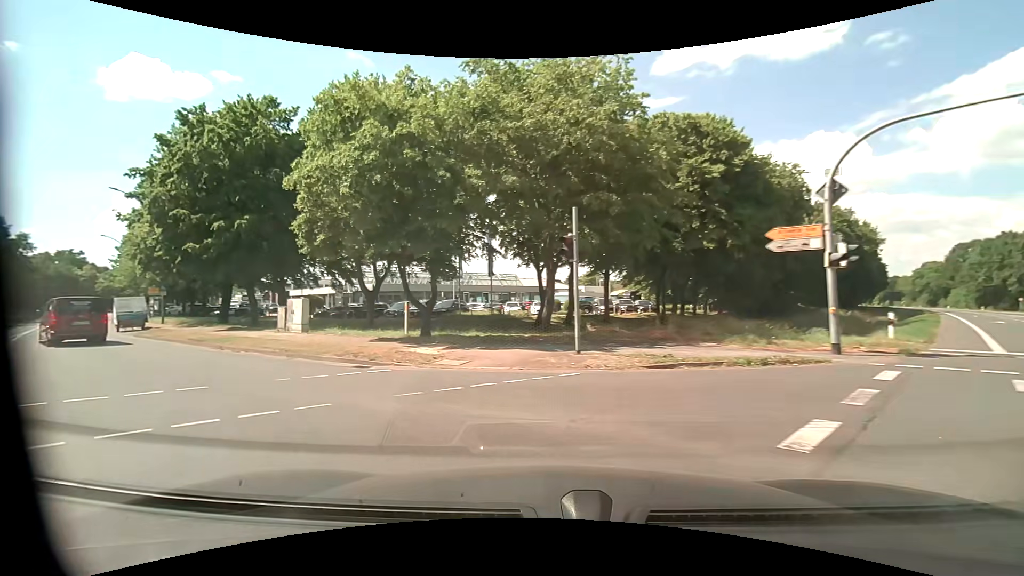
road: tertiary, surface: asphalt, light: Day
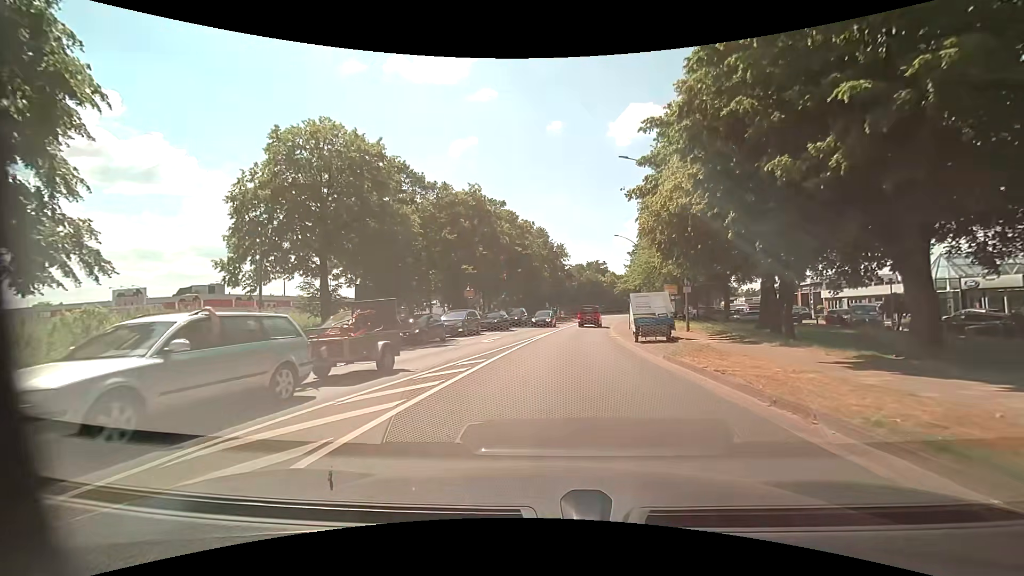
(-11.0, +13.6) m; -53°
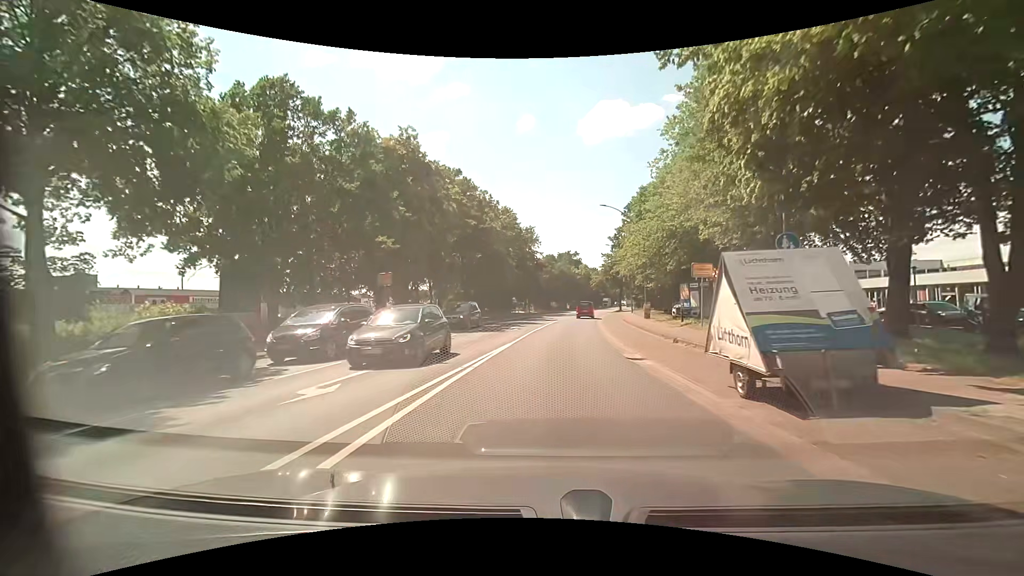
(+0.6, +15.5) m; +4°
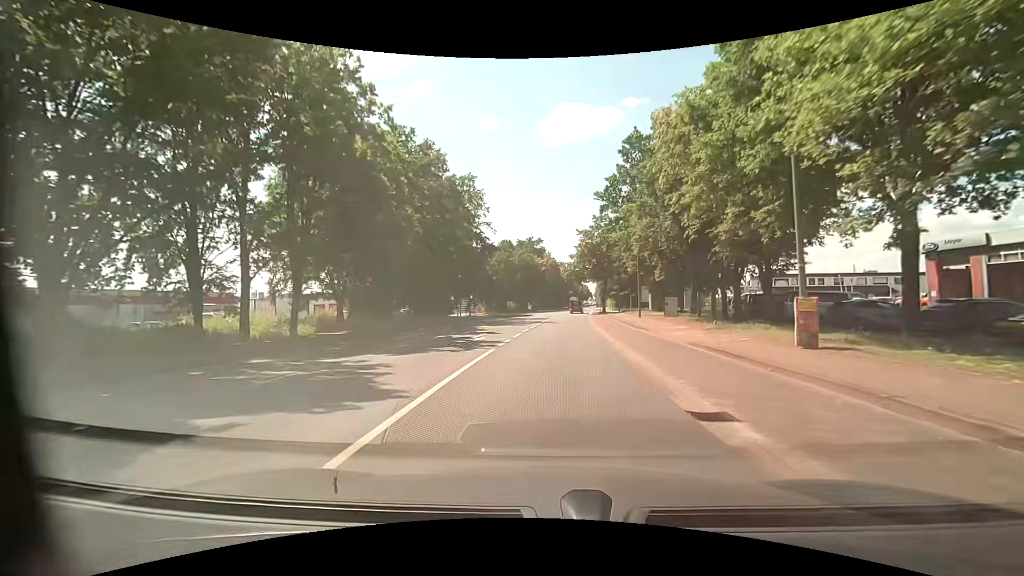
(+1.2, +32.2) m; +4°
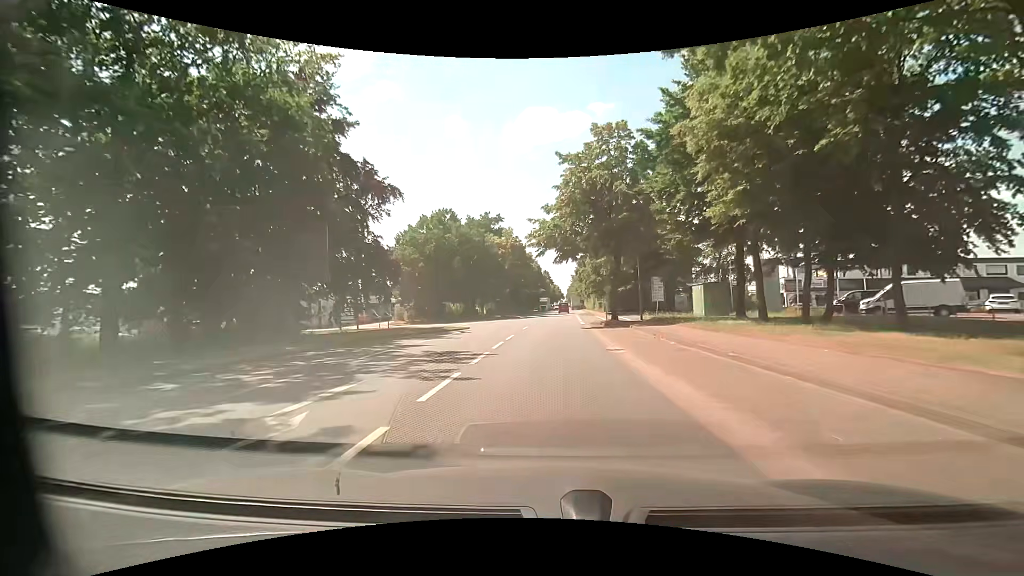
(+1.3, +36.4) m; +3°
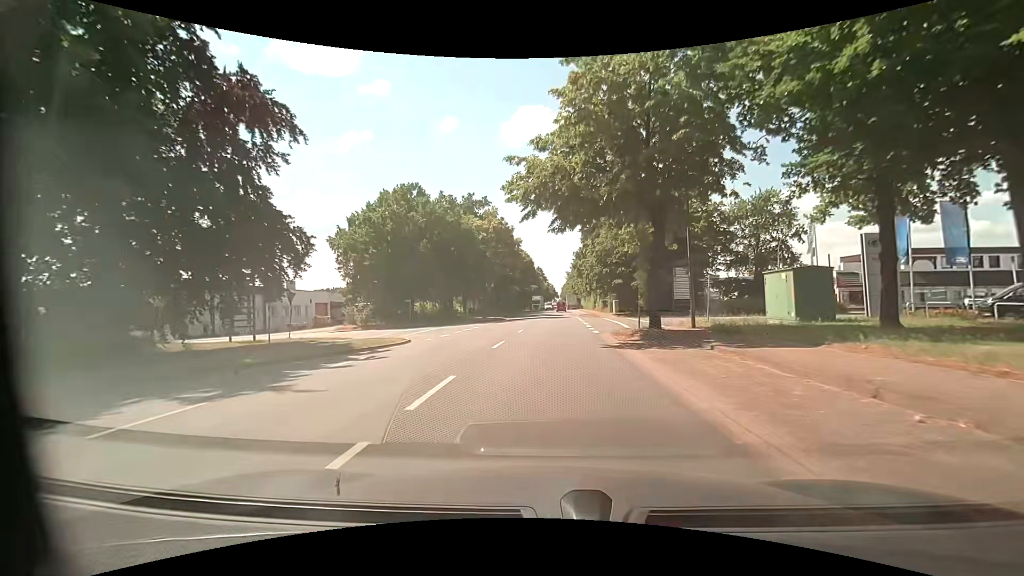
(+0.3, +14.1) m; +1°
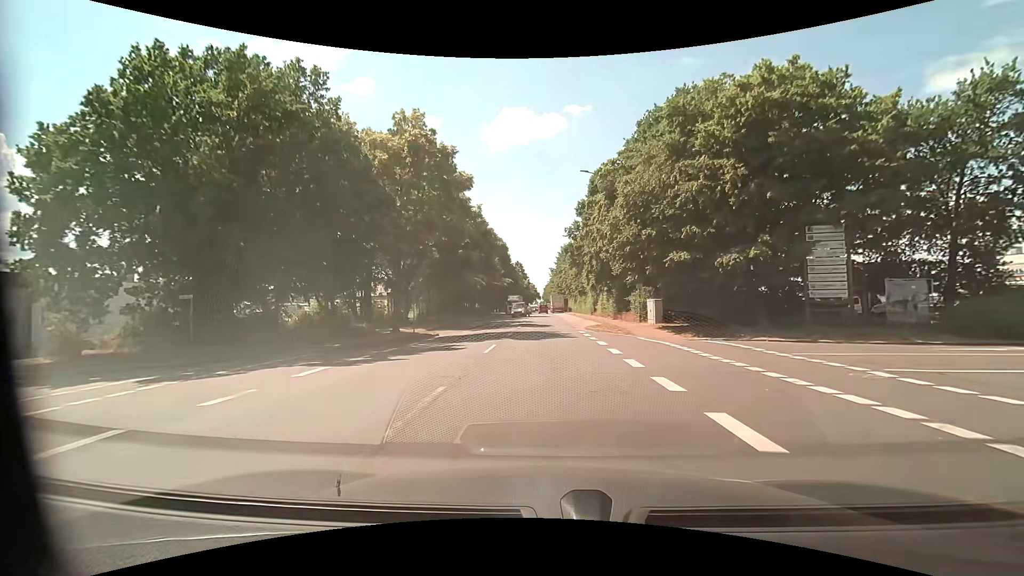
(+0.8, +28.4) m; +3°
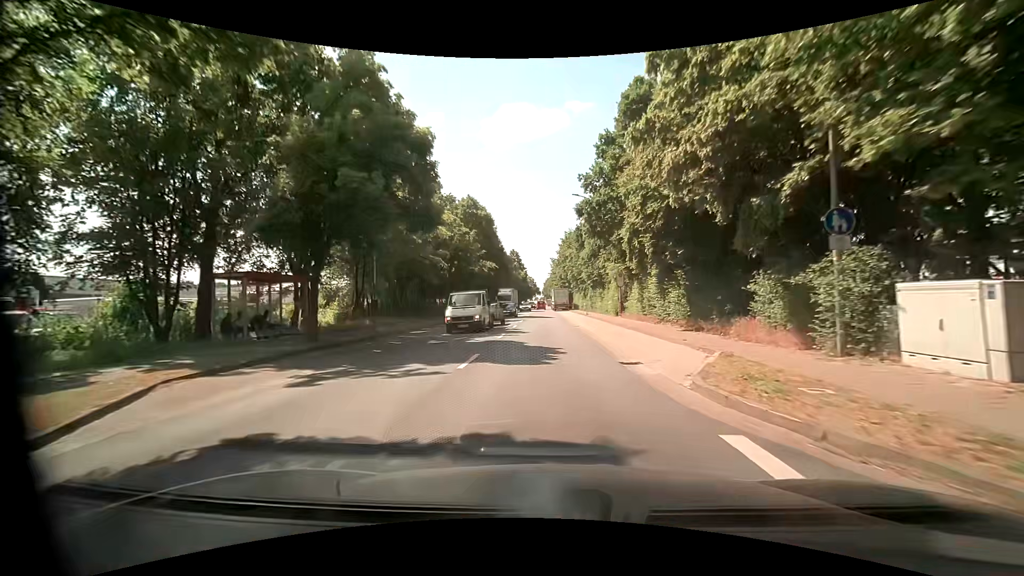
(0.0, +22.0) m; 0°
(0, +10) (0, +20) (0, +30) (0, +40) (0, +50) (0, +60) (0, +70) (0, +80) (0, +90) (0, +100) m
